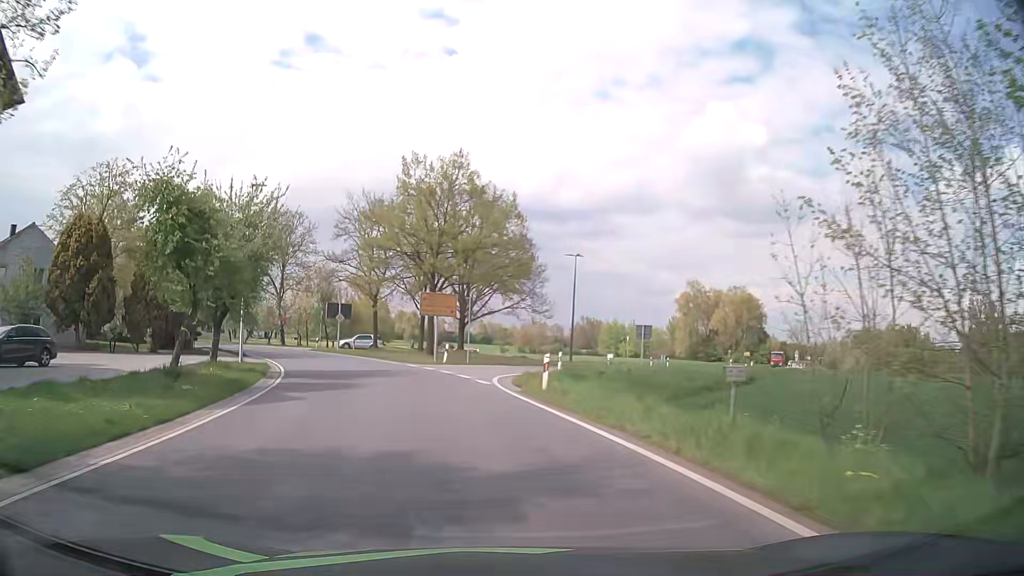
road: secondary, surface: asphalt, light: Day
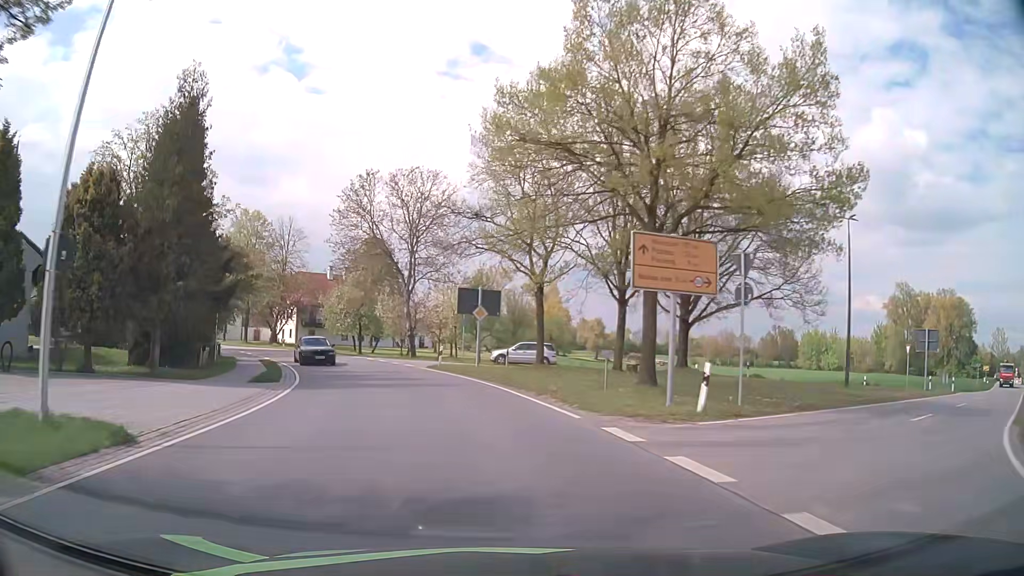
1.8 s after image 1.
(-2.7, +22.6) m; -15°
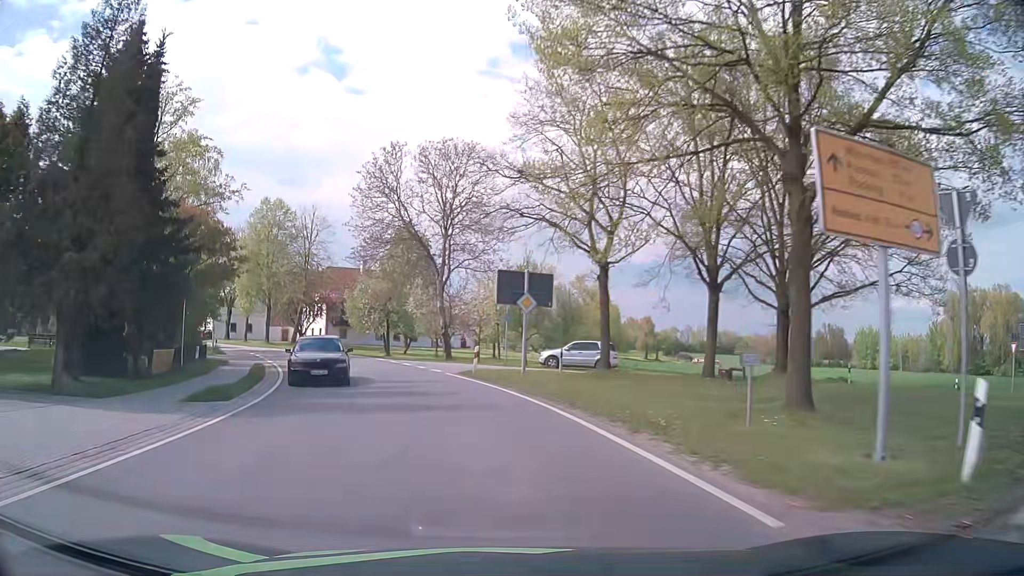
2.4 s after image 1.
(-0.2, +7.6) m; -4°
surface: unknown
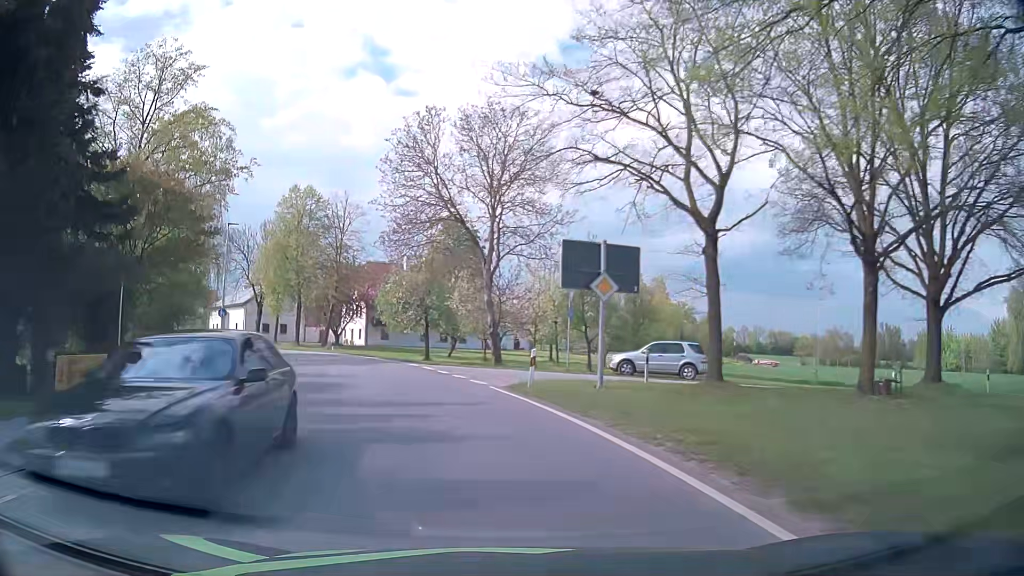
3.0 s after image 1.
(-0.3, +7.6) m; -5°
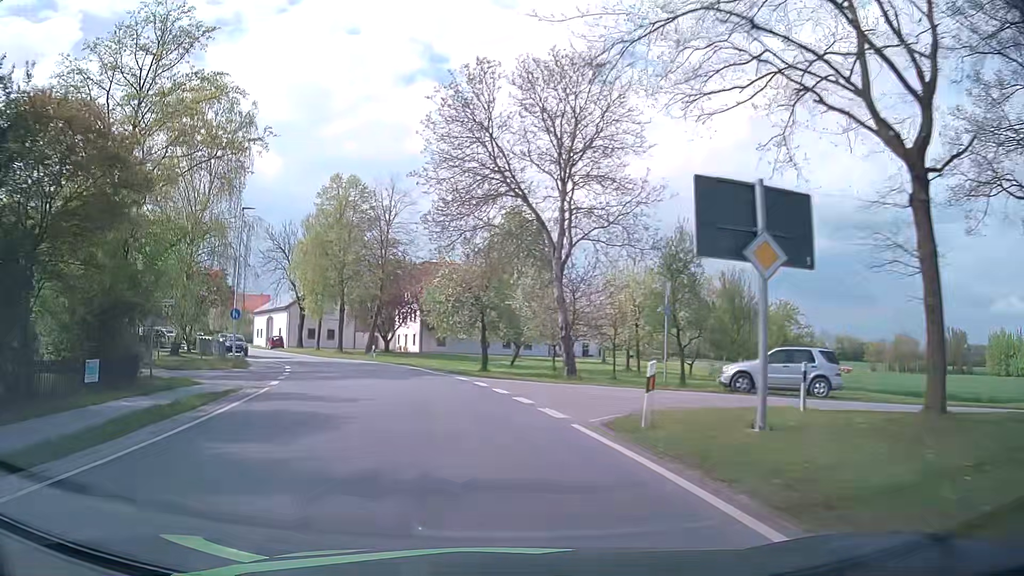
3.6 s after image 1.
(-0.3, +7.6) m; -5°
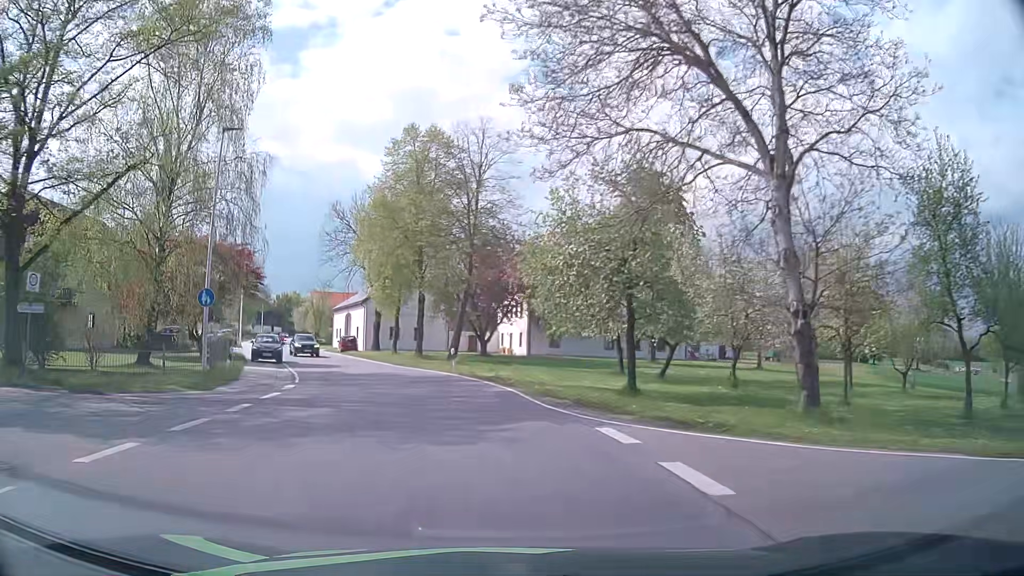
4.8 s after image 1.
(-1.3, +15.1) m; -9°
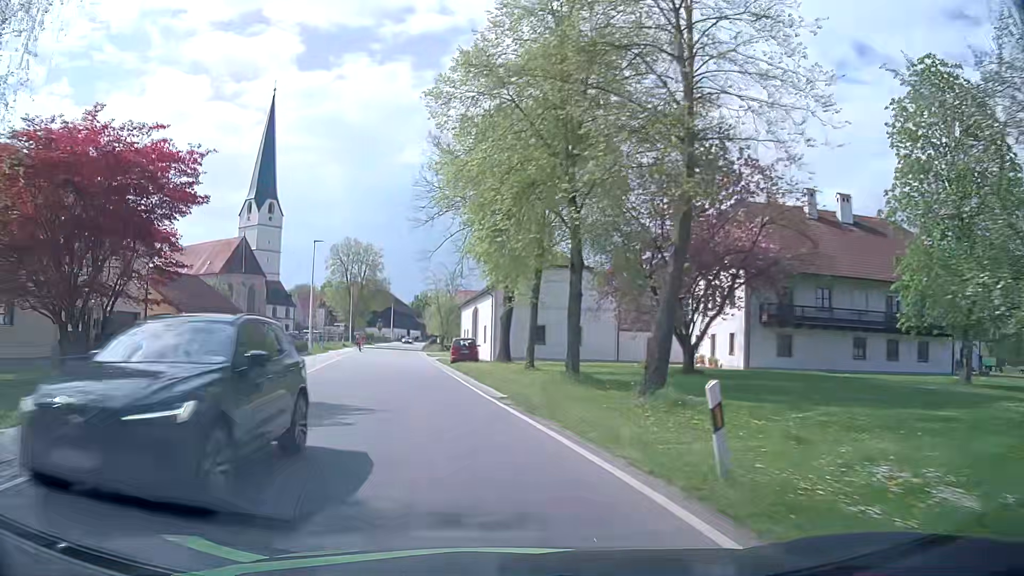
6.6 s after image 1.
(-2.4, +22.6) m; -13°
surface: asphalt
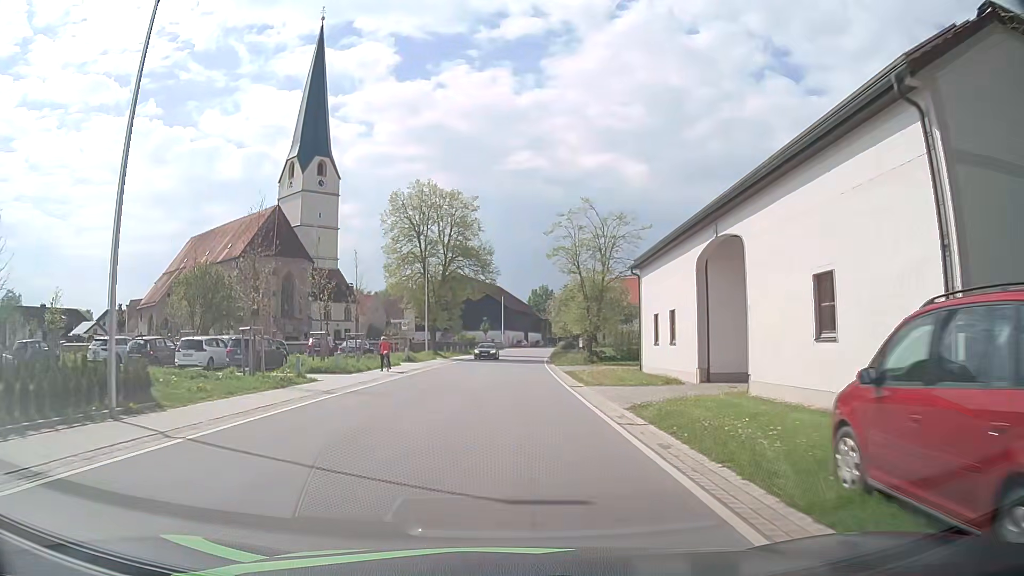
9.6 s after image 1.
(-5.6, +37.7) m; -11°
(0, +10) (0, +20) (+1, +30) (+1, +40) (+1, +50) (+2, +60) (+3, +70) (+4, +80) (+5, +90) (+6, +100) m
